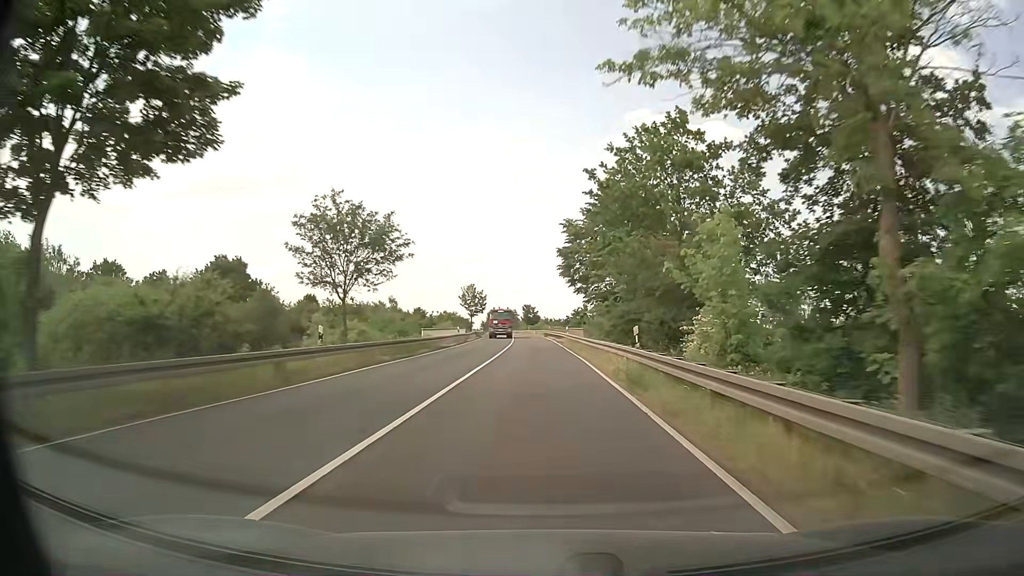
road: primary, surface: asphalt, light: Day
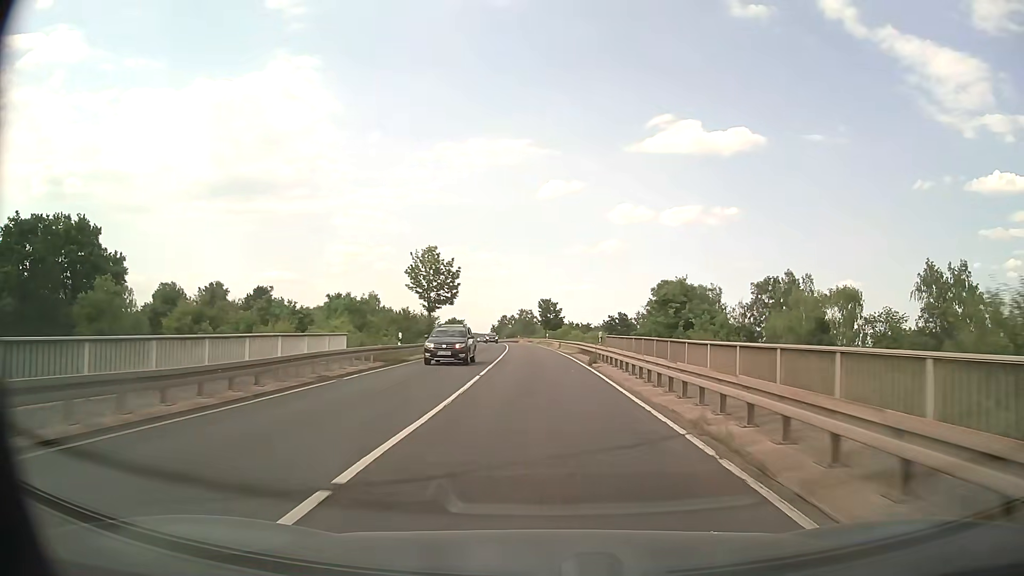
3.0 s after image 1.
(-0.9, +53.4) m; -2°
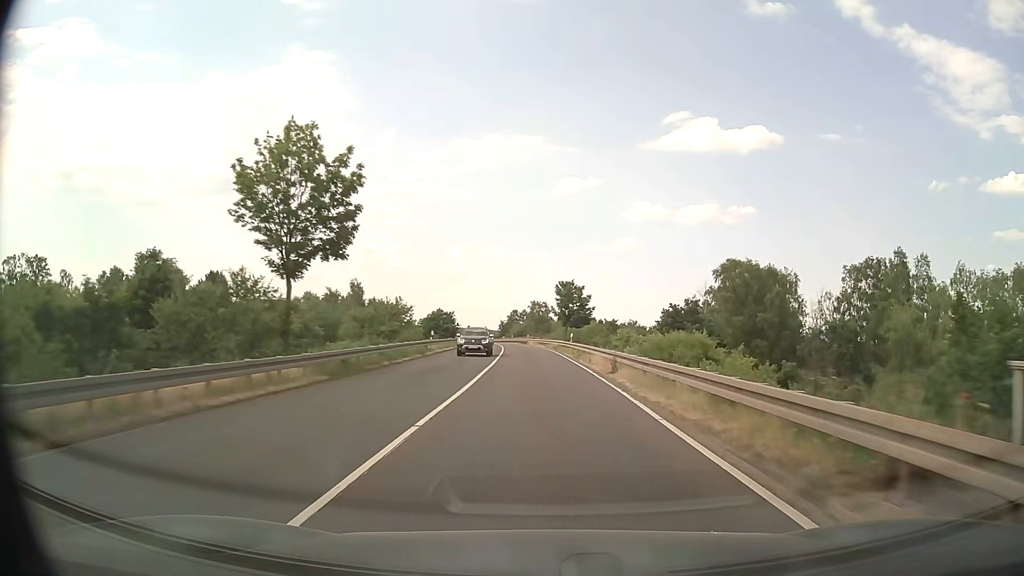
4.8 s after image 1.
(-0.4, +32.1) m; -1°
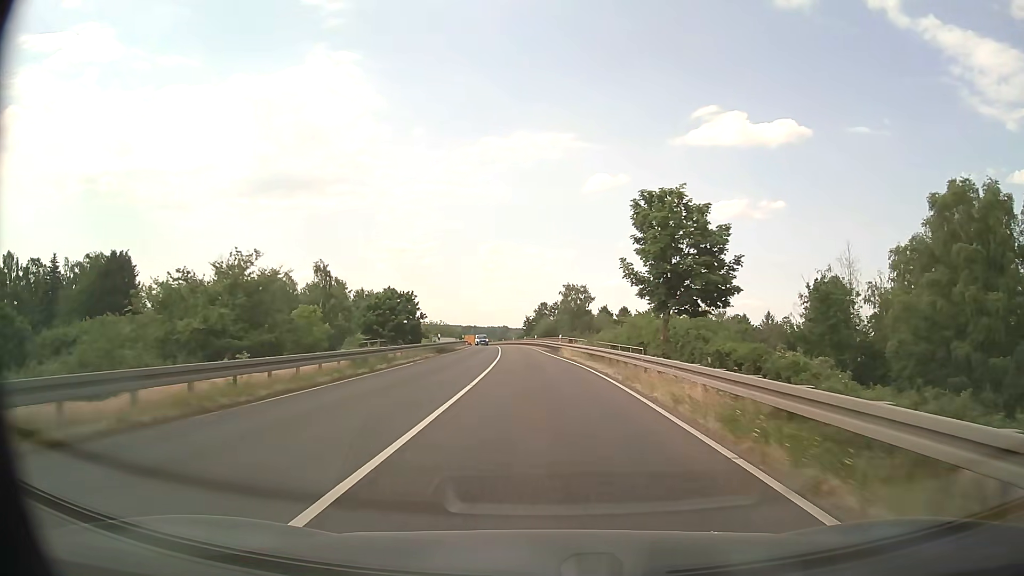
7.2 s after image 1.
(-0.8, +43.3) m; -3°
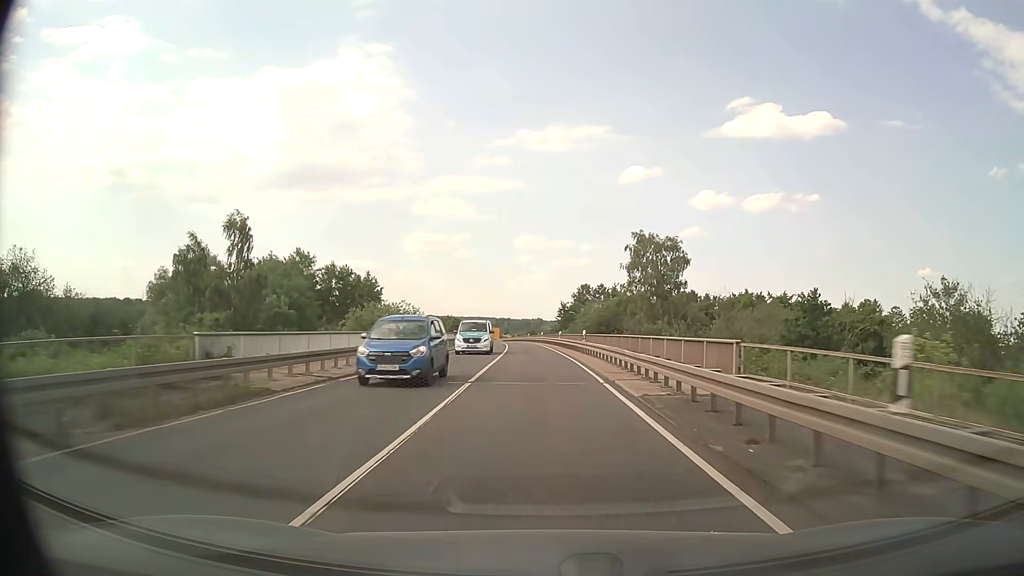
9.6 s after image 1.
(-1.1, +43.3) m; -3°
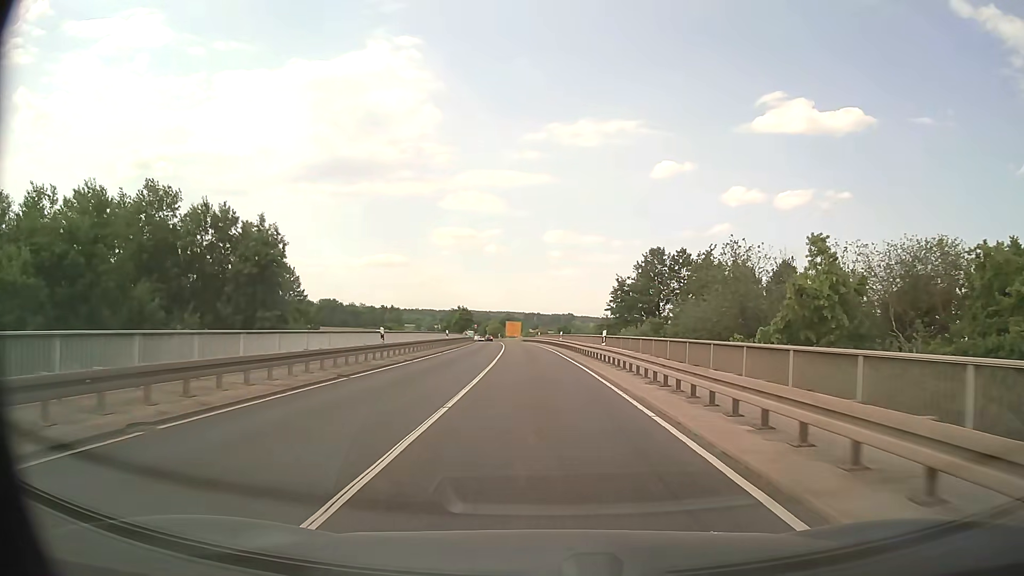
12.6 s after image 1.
(-1.1, +52.6) m; -2°
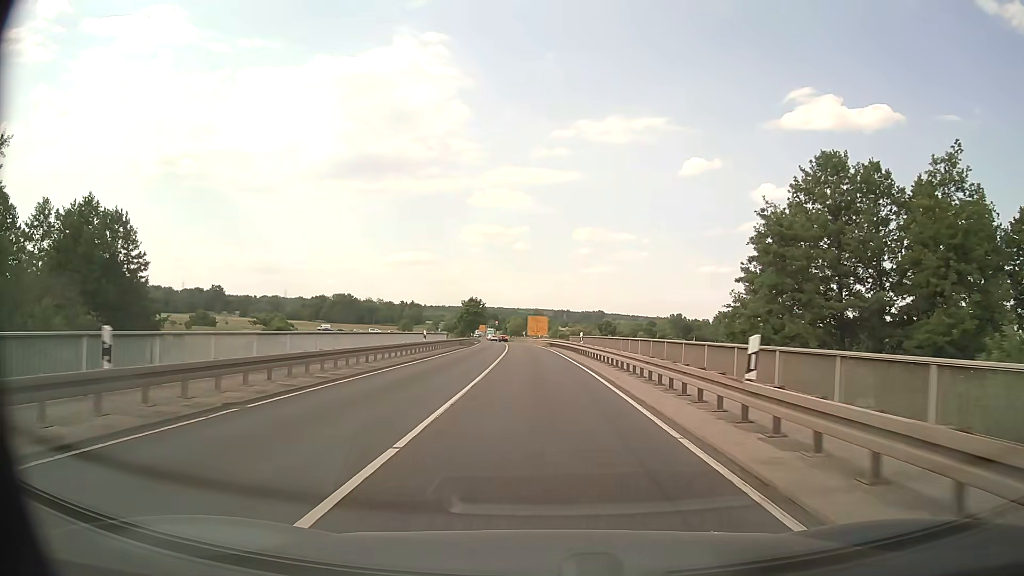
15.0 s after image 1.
(-0.9, +41.8) m; -2°
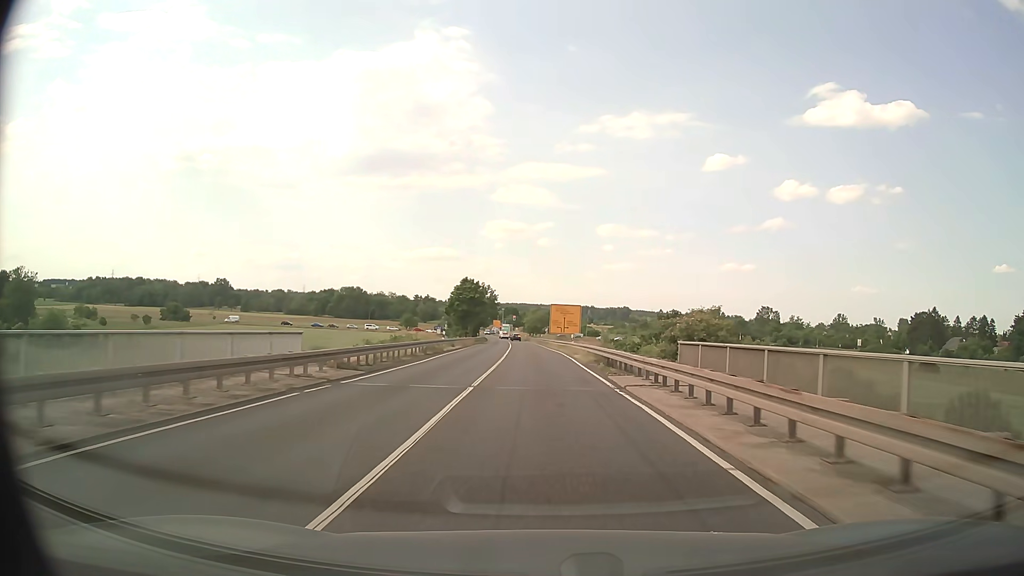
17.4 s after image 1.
(-0.8, +41.7) m; -2°
